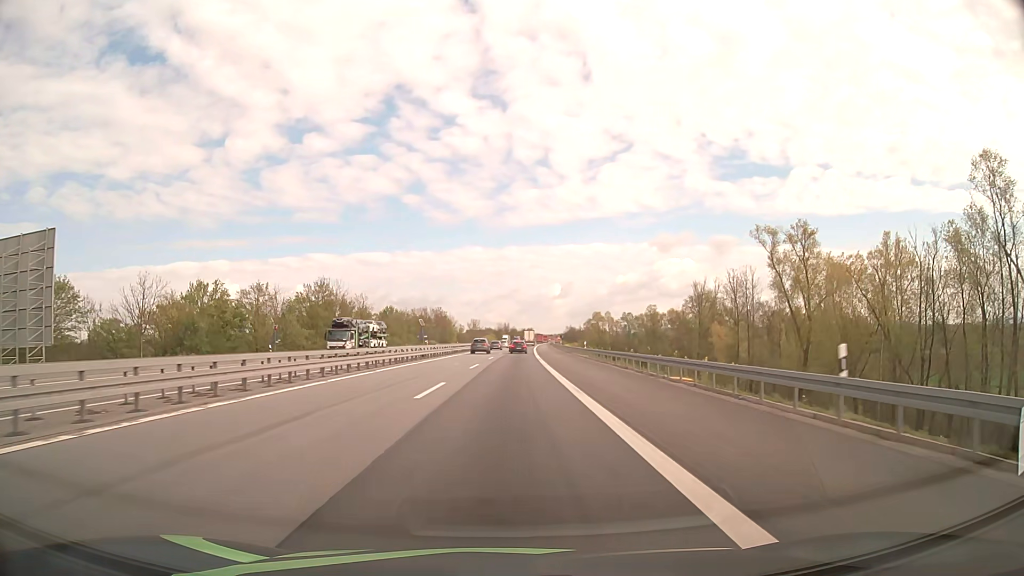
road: motorway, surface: asphalt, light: Day
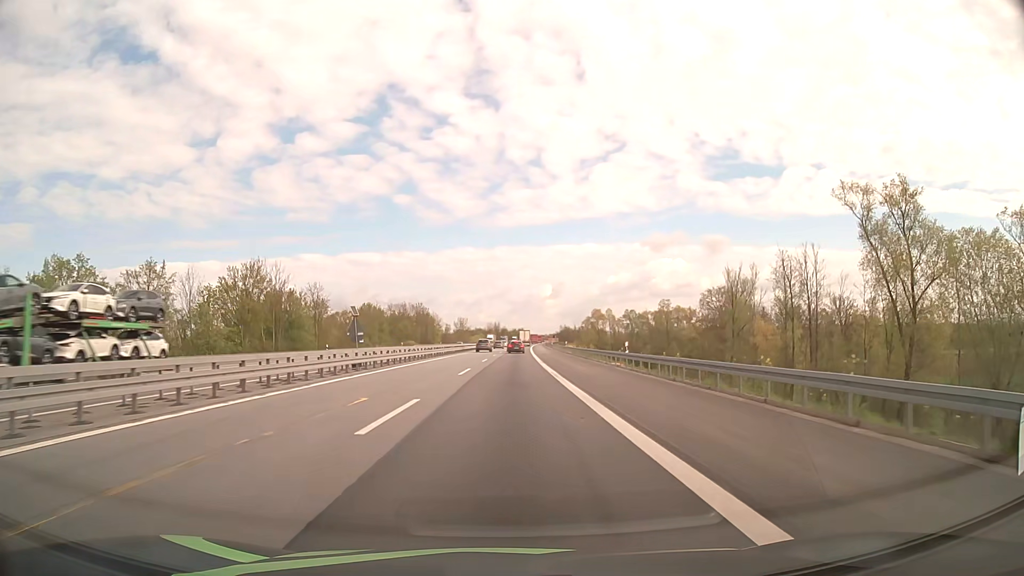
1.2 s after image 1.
(+0.2, +24.1) m; +1°
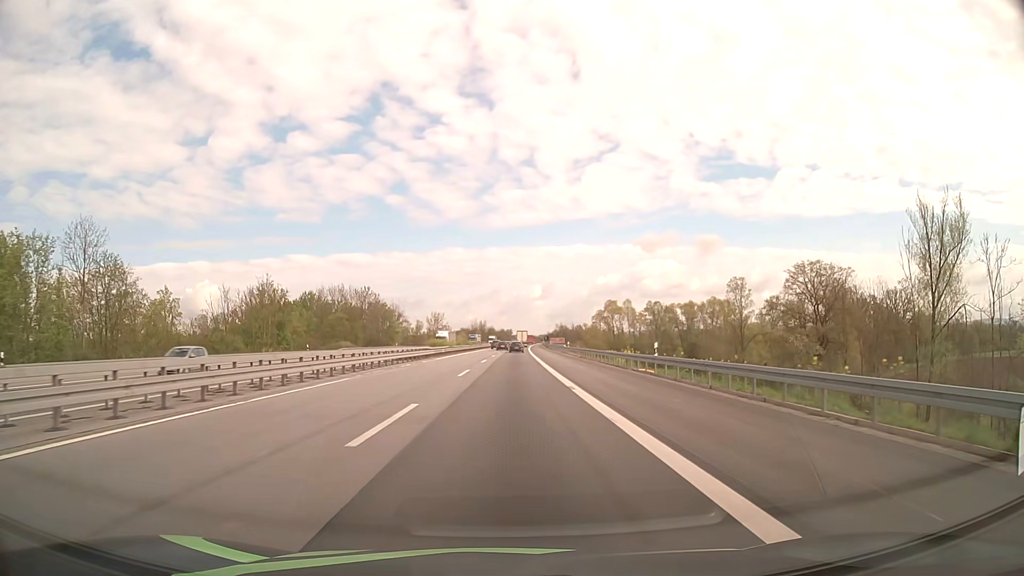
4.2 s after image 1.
(+0.5, +54.7) m; +1°
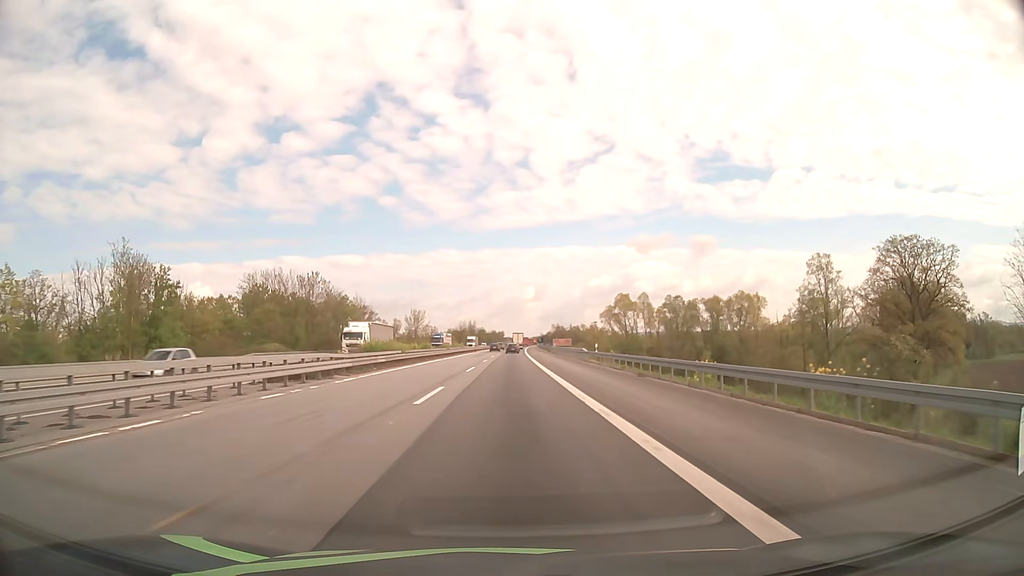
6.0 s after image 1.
(+0.2, +29.5) m; +1°
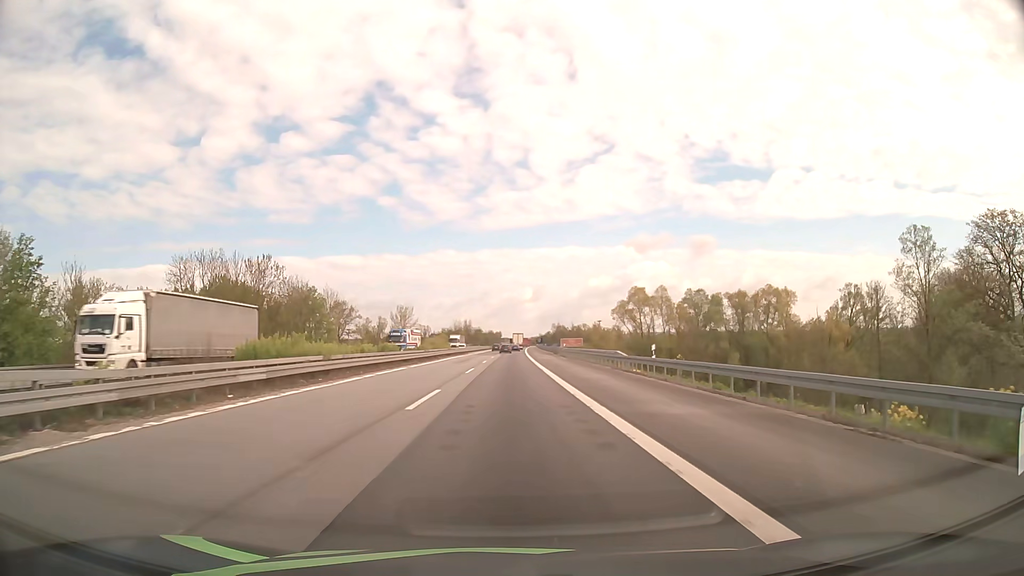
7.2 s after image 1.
(+0.1, +19.1) m; 0°
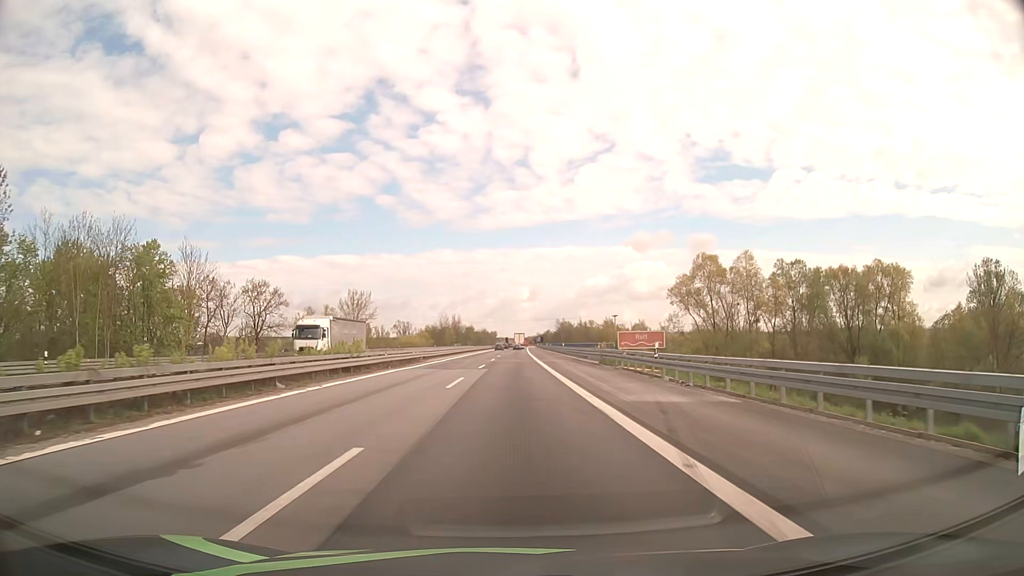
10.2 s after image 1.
(+0.1, +47.3) m; 0°
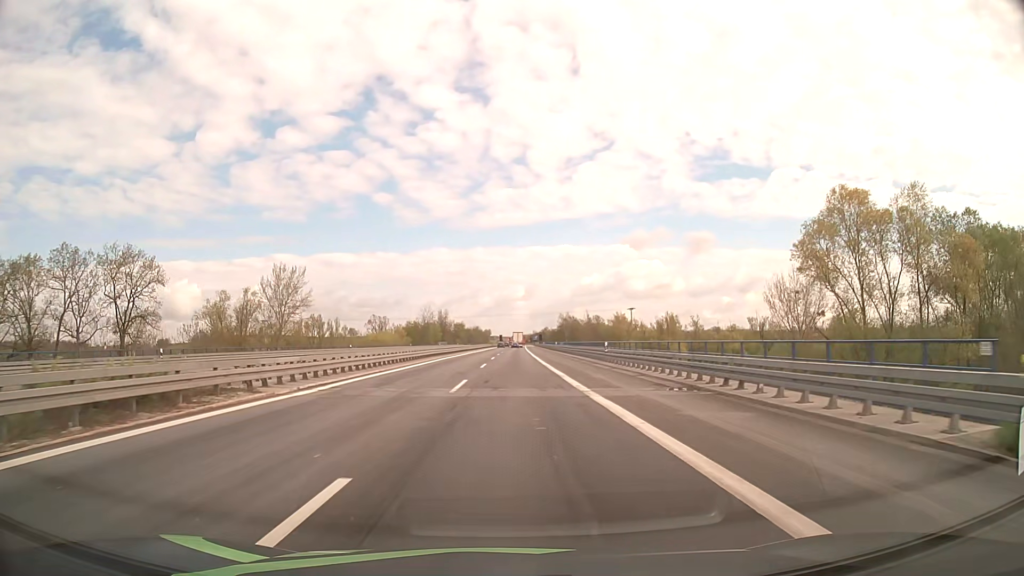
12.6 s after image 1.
(+0.1, +36.9) m; 0°
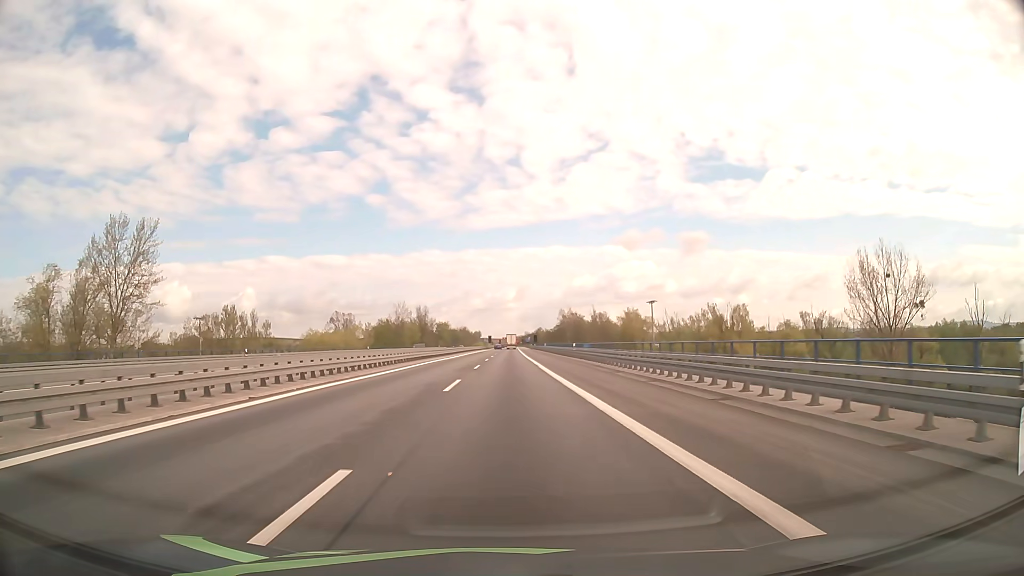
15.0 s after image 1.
(+0.4, +35.7) m; +1°
(0, +10) (0, +20) (0, +30) (0, +40) (0, +50) (0, +60) (0, +70) (0, +80) (0, +90) (0, +100) m
